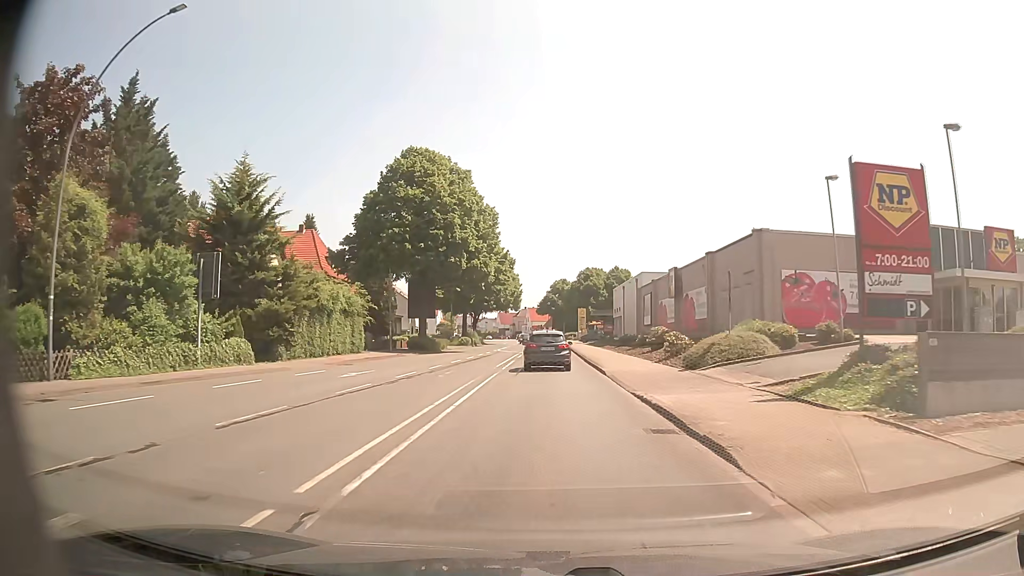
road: primary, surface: asphalt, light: Day
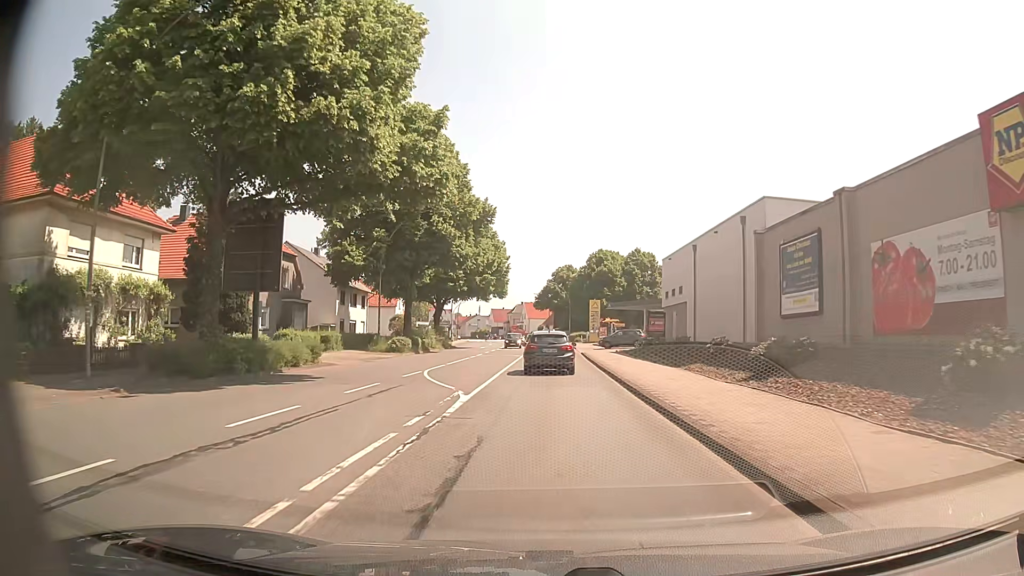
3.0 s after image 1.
(0.0, +36.2) m; 0°
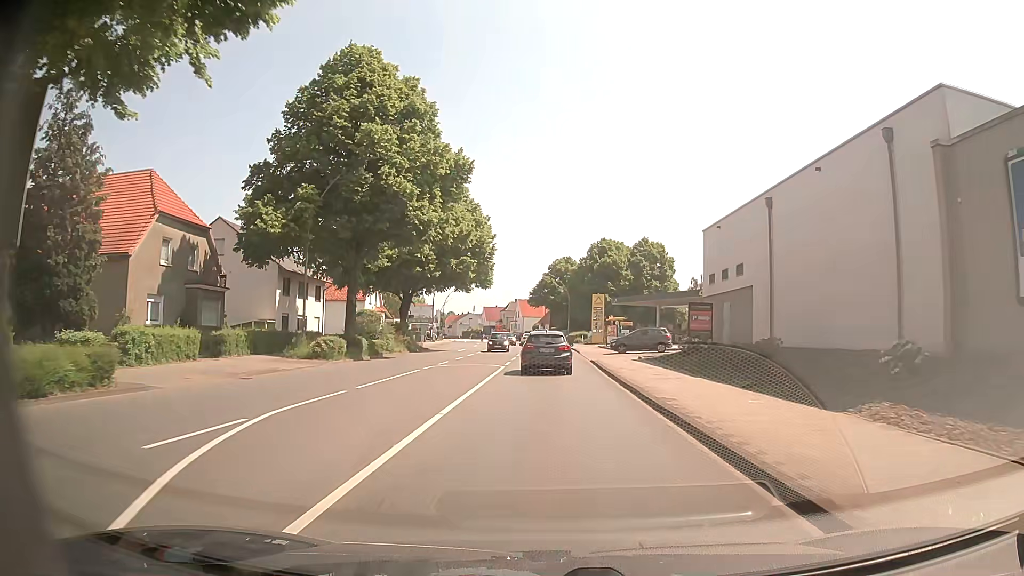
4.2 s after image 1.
(+0.1, +14.3) m; 0°
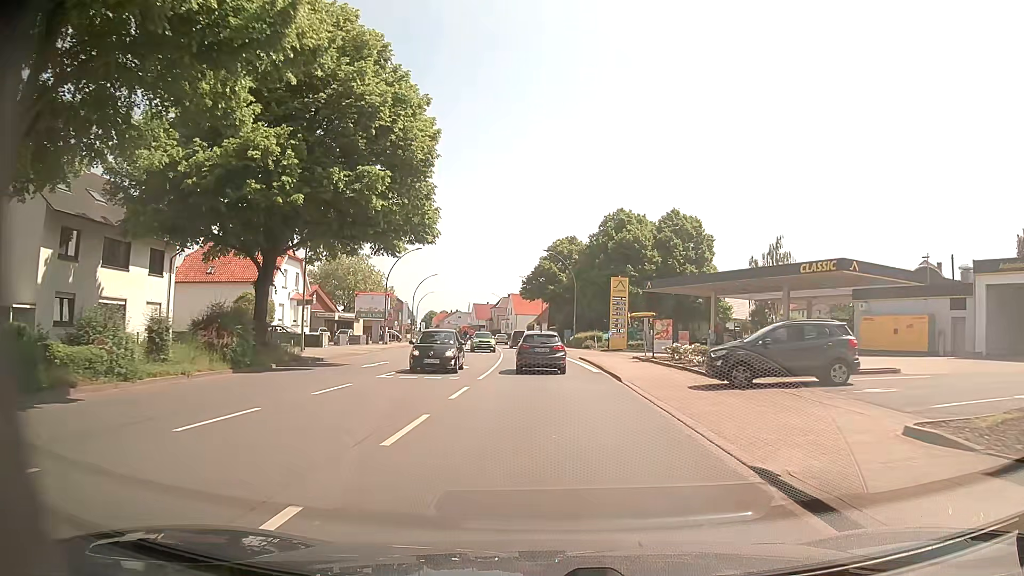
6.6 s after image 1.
(0.0, +27.7) m; 0°
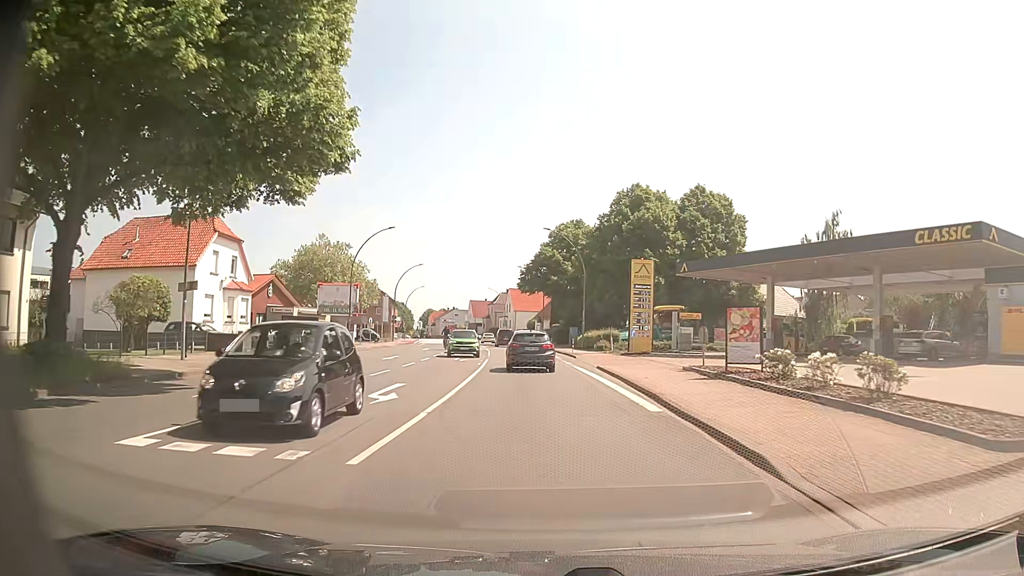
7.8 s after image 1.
(+0.1, +13.3) m; 0°
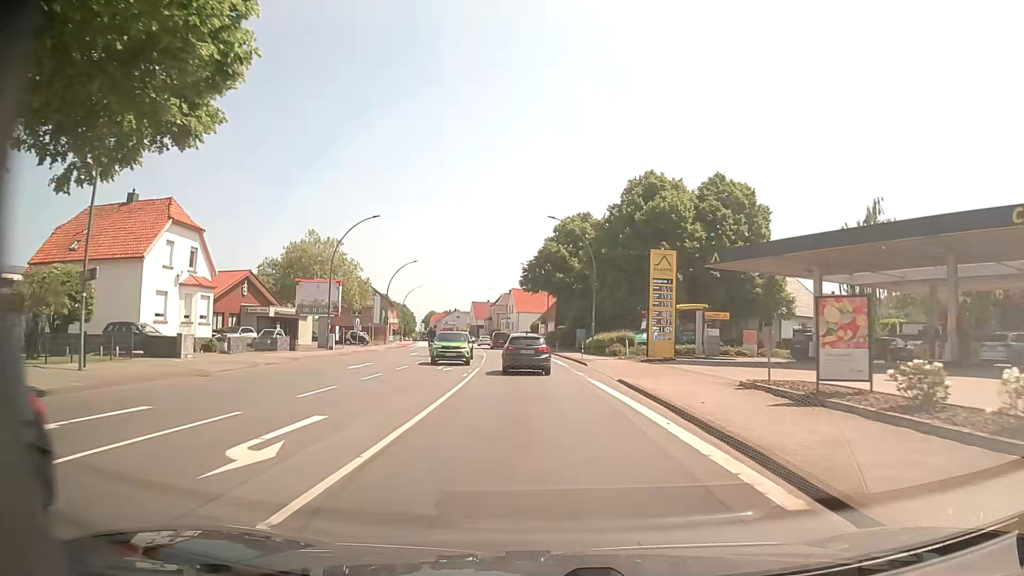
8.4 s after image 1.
(0.0, +6.7) m; 0°
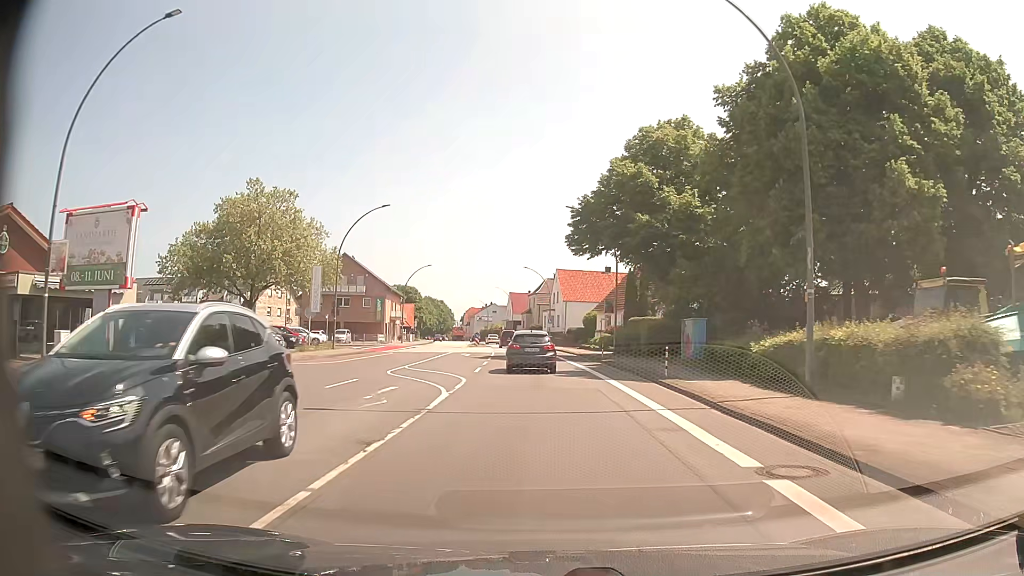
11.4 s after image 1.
(-1.0, +34.6) m; -4°
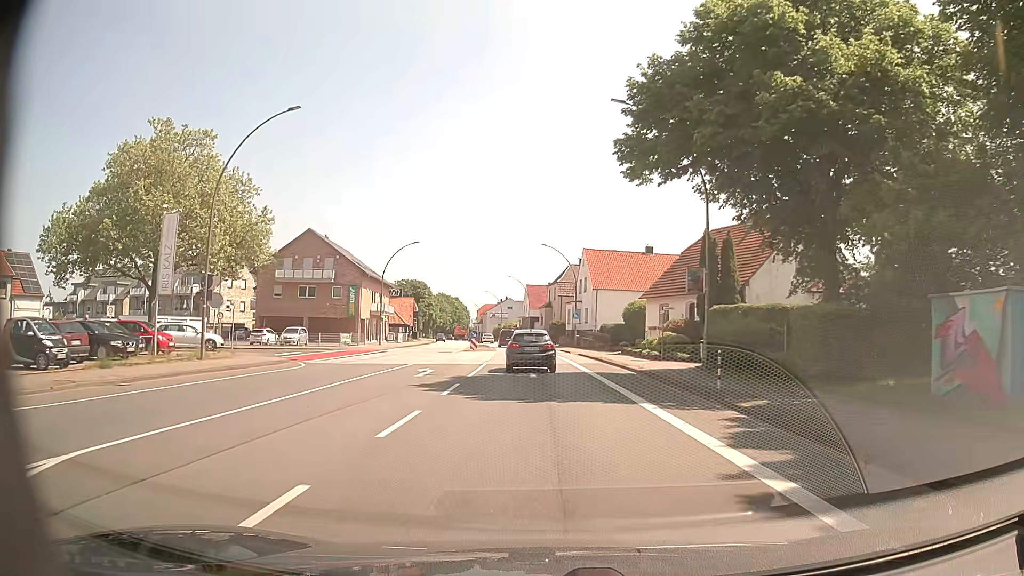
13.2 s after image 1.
(-0.2, +21.3) m; -1°
